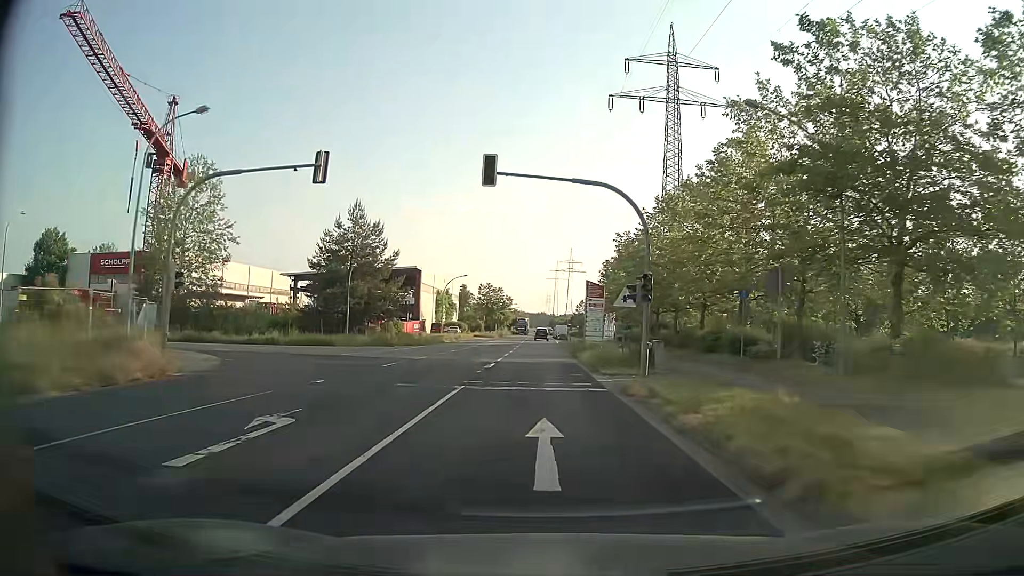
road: tertiary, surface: asphalt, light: Day
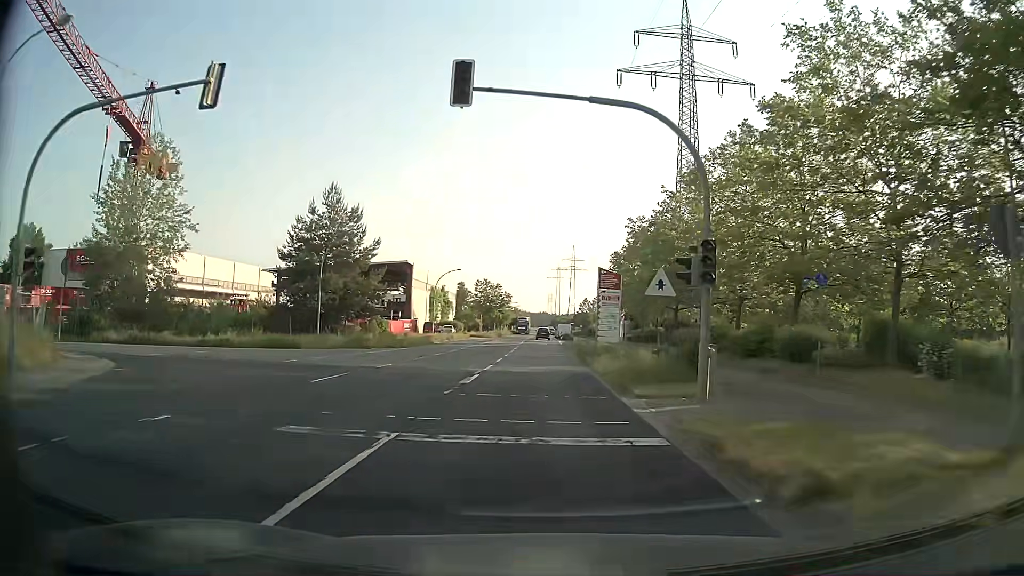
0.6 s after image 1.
(0.0, +7.7) m; 0°
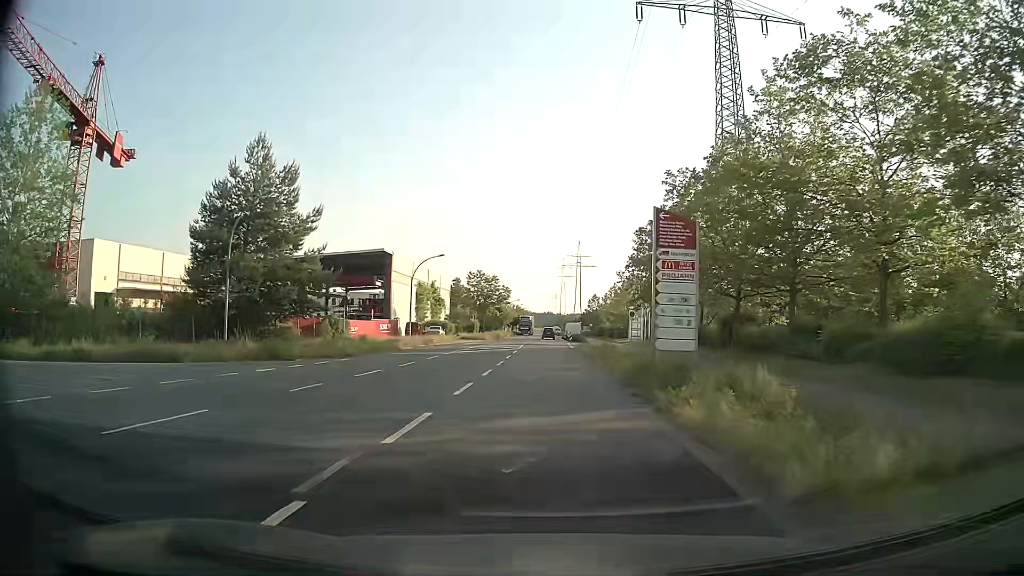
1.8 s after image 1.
(-0.1, +15.2) m; -1°
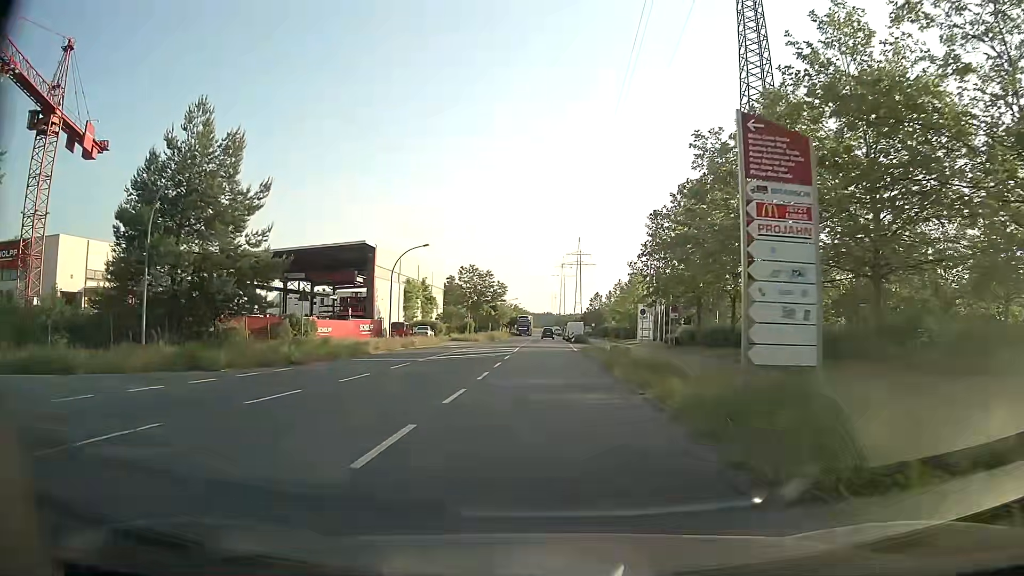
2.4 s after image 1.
(0.0, +7.6) m; 0°
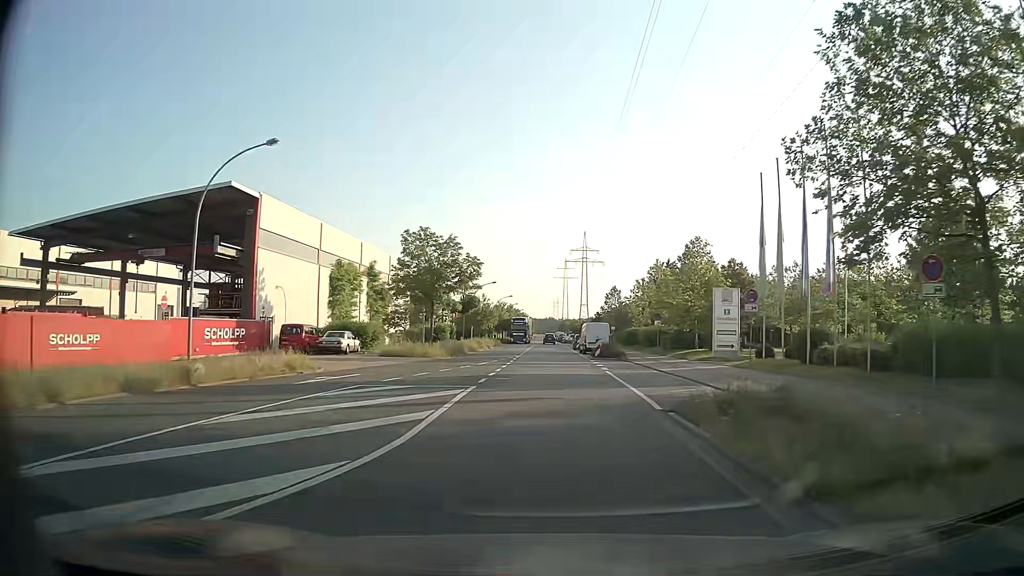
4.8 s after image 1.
(+0.2, +30.7) m; 0°
